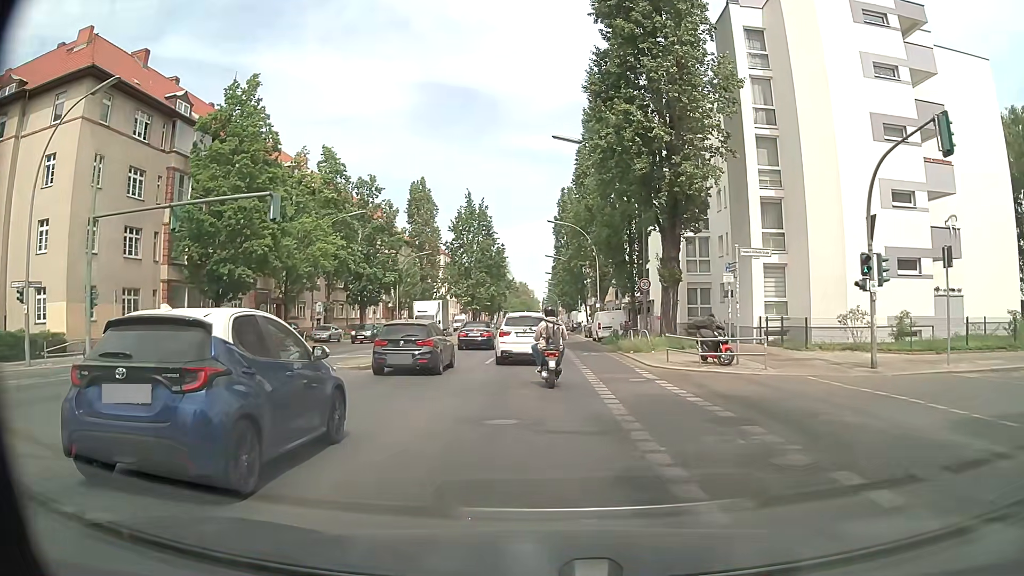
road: secondary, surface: asphalt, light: Day
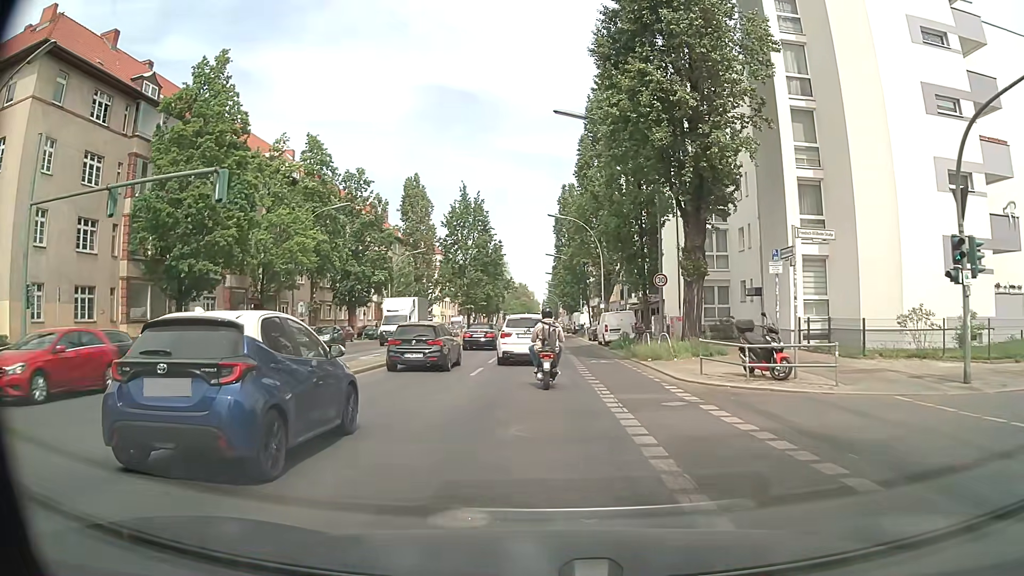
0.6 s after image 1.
(0.0, +4.6) m; 0°
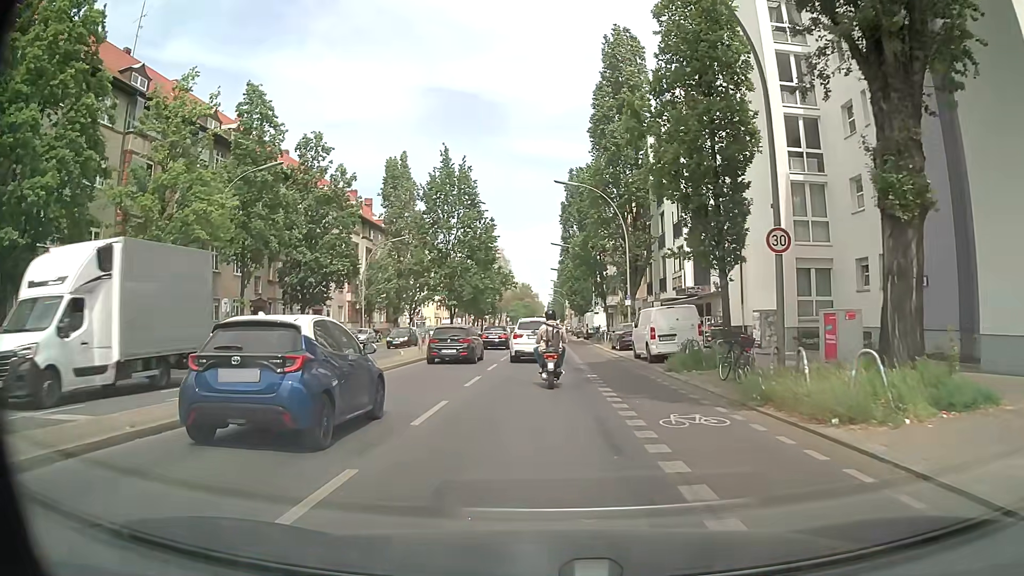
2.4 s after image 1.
(0.0, +14.6) m; 0°
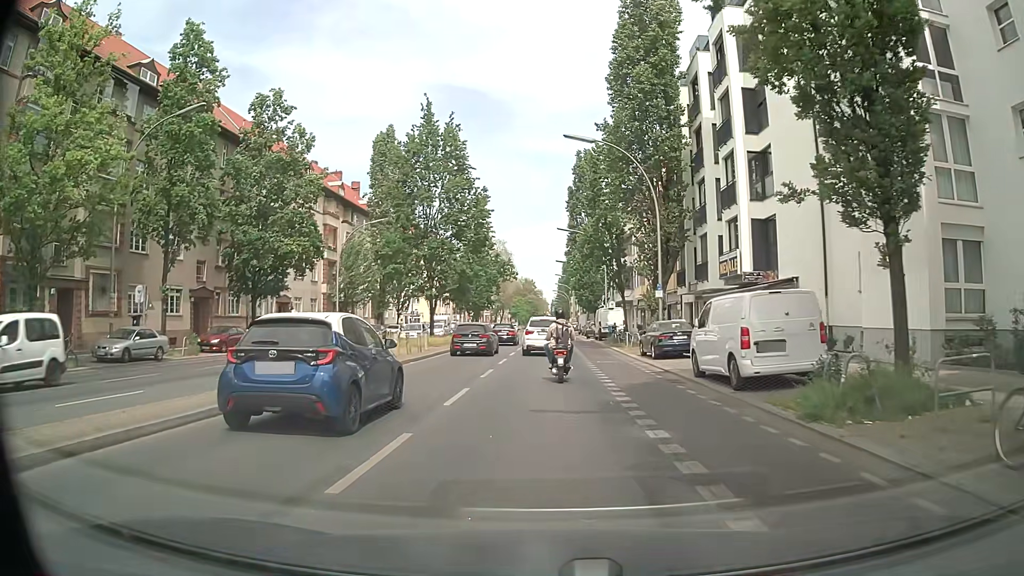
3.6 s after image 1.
(-0.1, +10.1) m; 0°
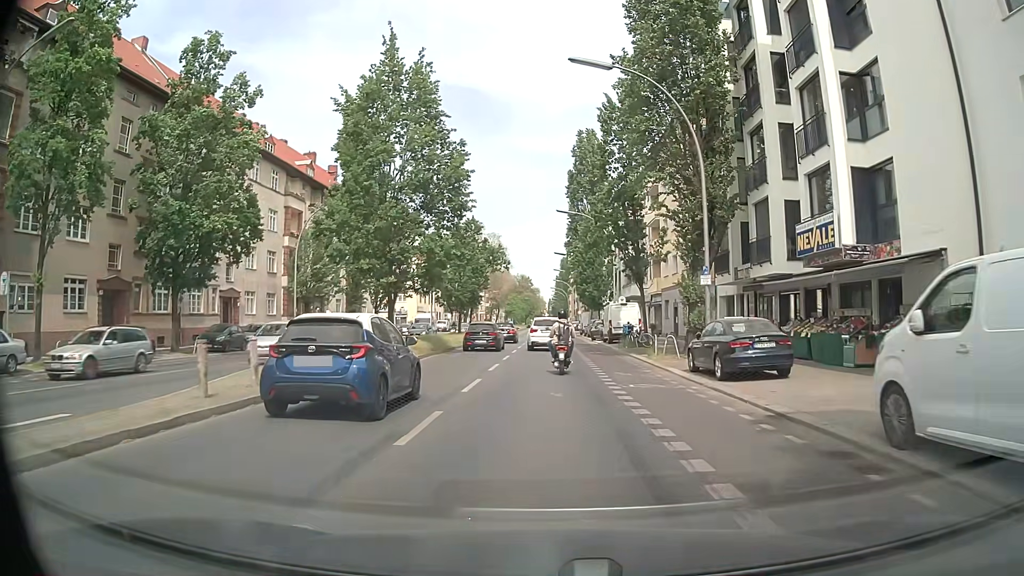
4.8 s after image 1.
(-0.1, +9.8) m; -1°
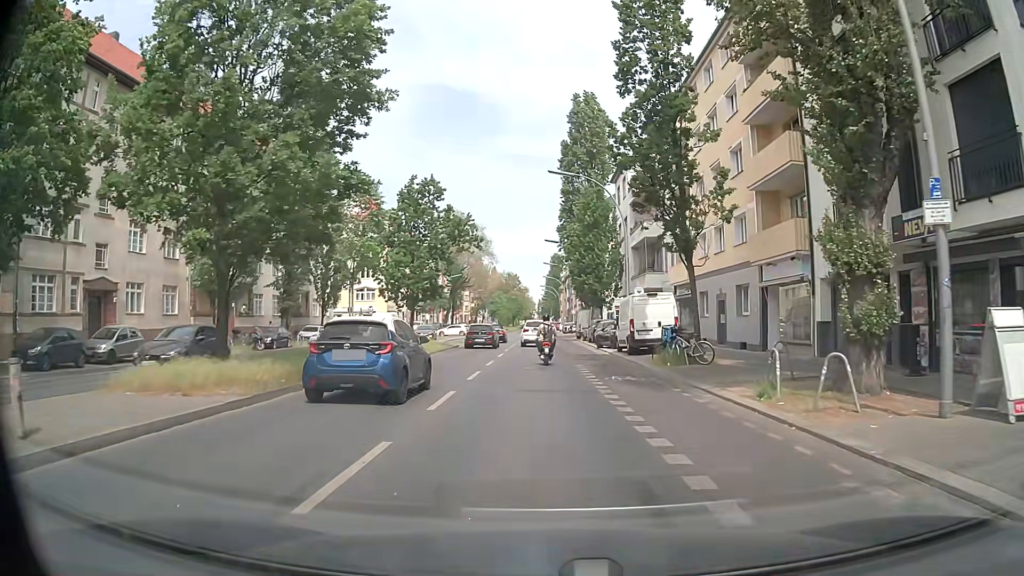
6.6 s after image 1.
(+0.3, +14.7) m; +2°
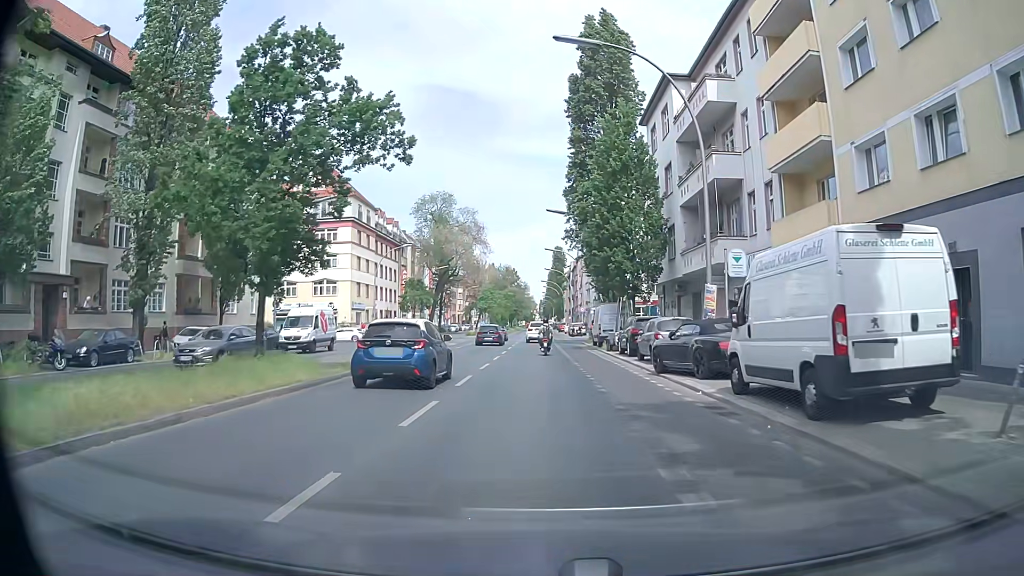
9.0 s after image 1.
(-0.3, +19.7) m; -1°
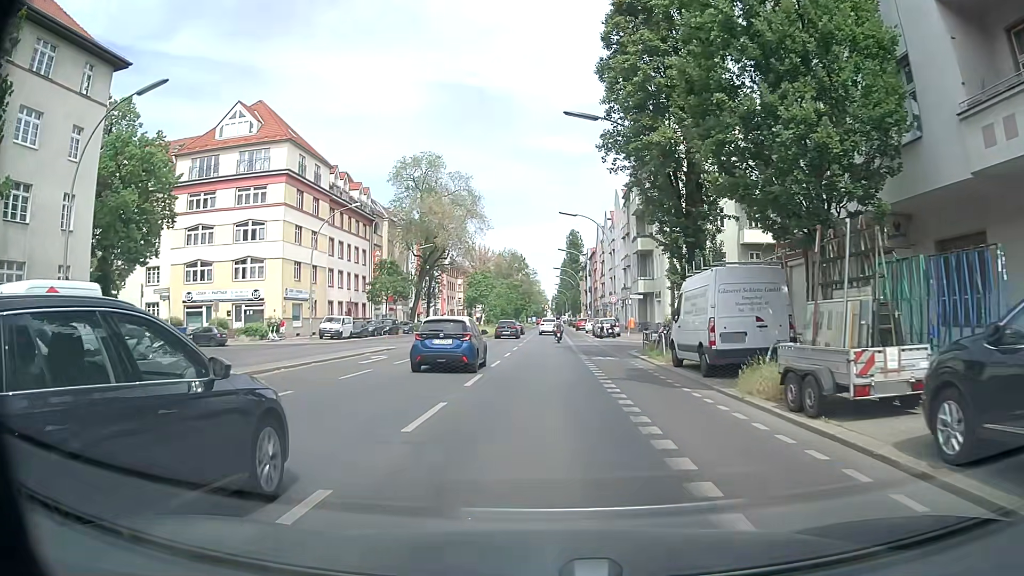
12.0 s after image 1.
(-0.3, +24.7) m; 0°
